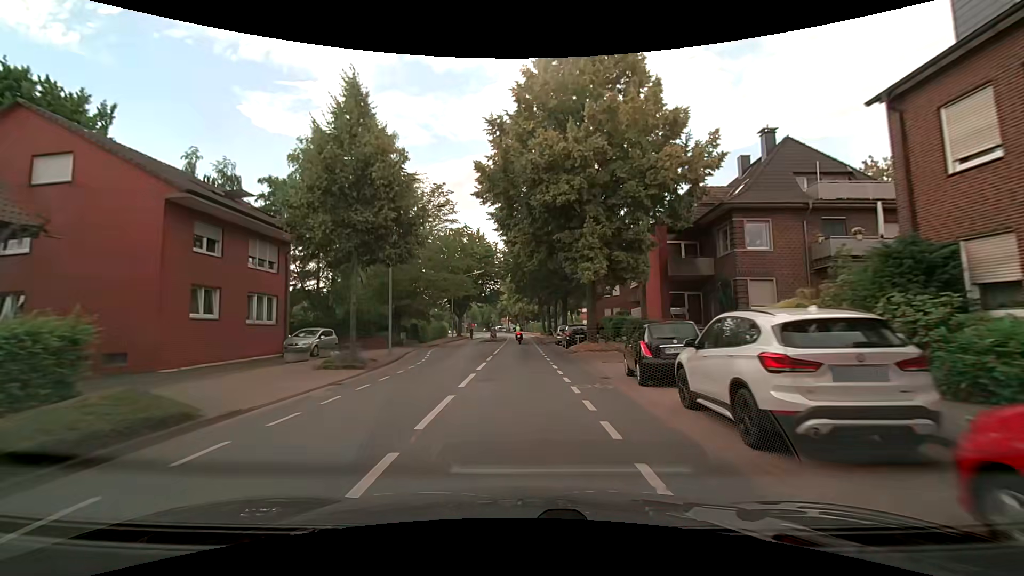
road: secondary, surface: asphalt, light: Day
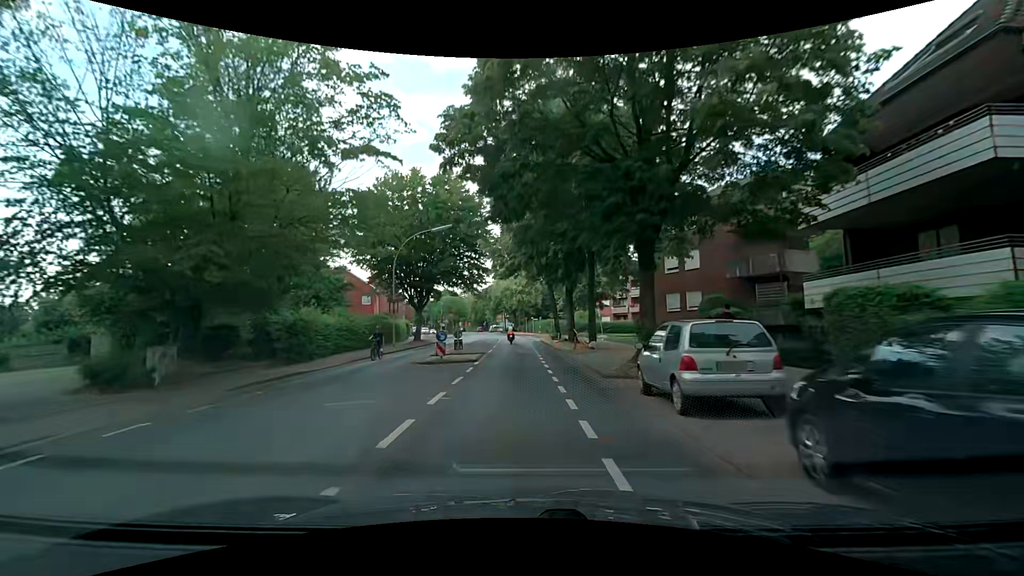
(+0.2, +28.9) m; +1°
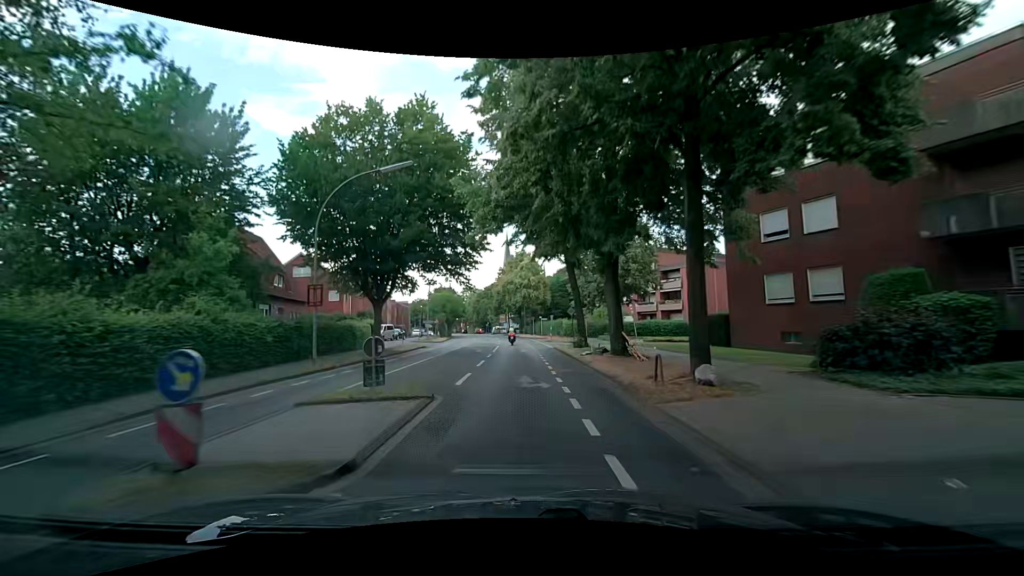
(0.0, +14.3) m; -1°
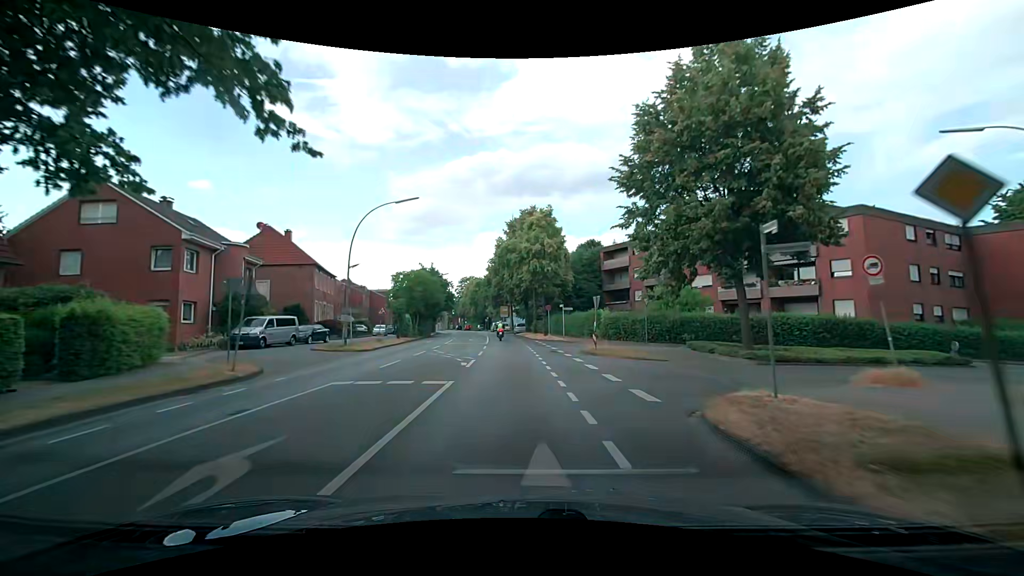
(-0.3, +28.5) m; -1°
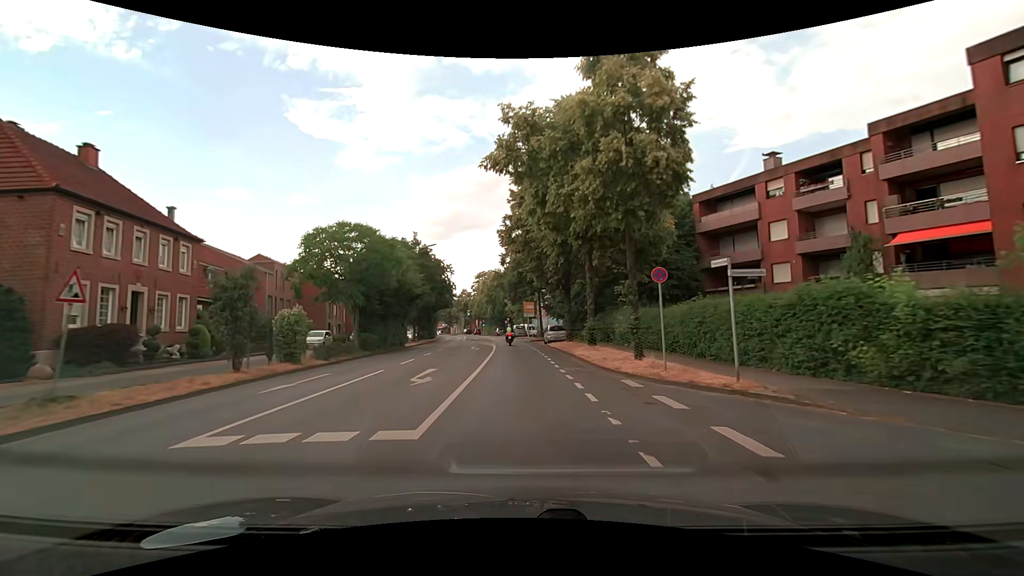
(-0.9, +28.8) m; -3°
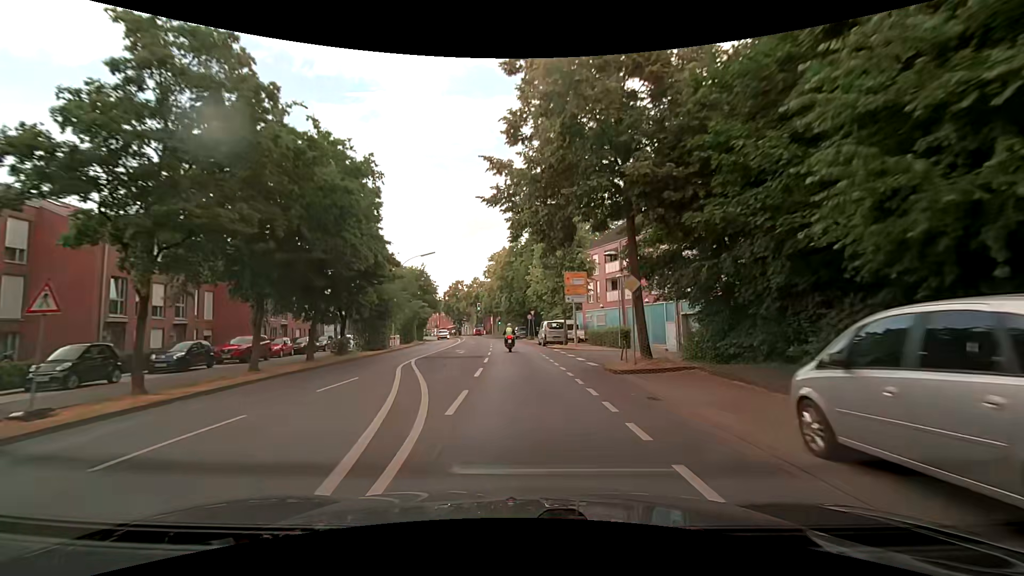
(-1.2, +38.2) m; -4°
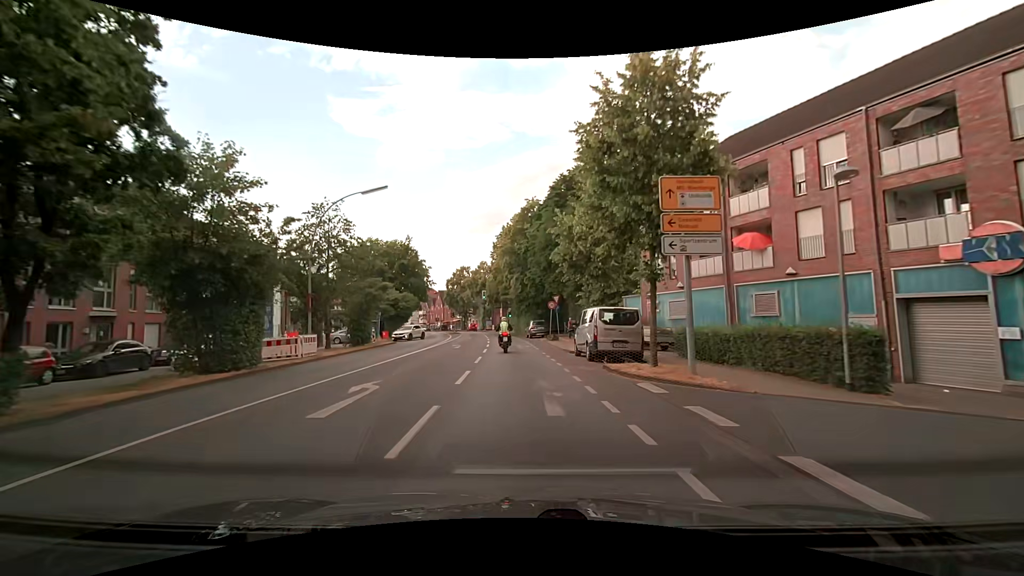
(-0.1, +20.7) m; 0°
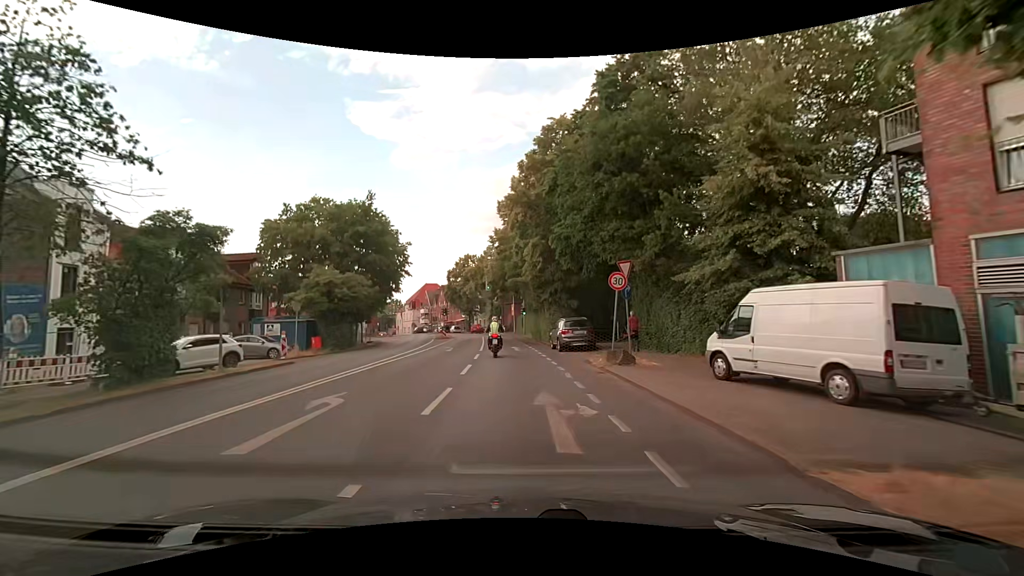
(-0.7, +21.8) m; -2°
(0, +10) (-1, +20) (-2, +30) (-2, +40) (-3, +50) (-5, +60) (-7, +70) (-9, +79) (-12, +89) (-16, +98) m
